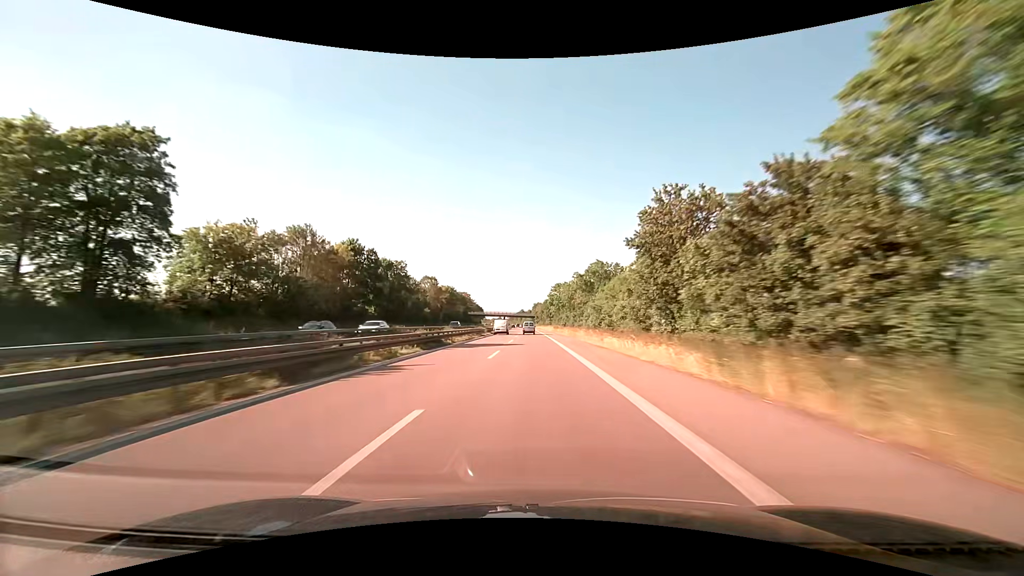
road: trunk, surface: asphalt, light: Day
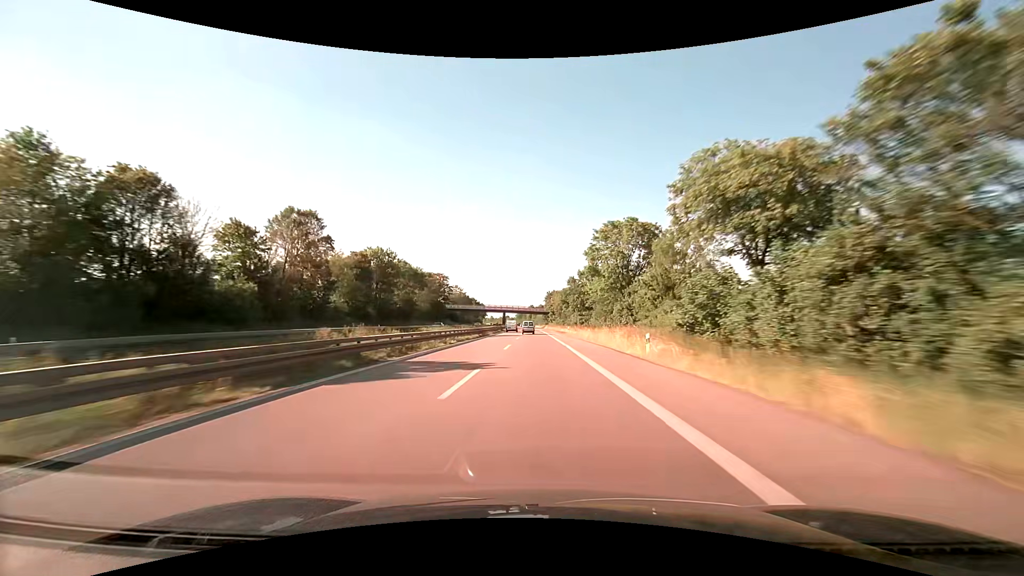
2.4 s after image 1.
(-1.1, +82.7) m; -1°
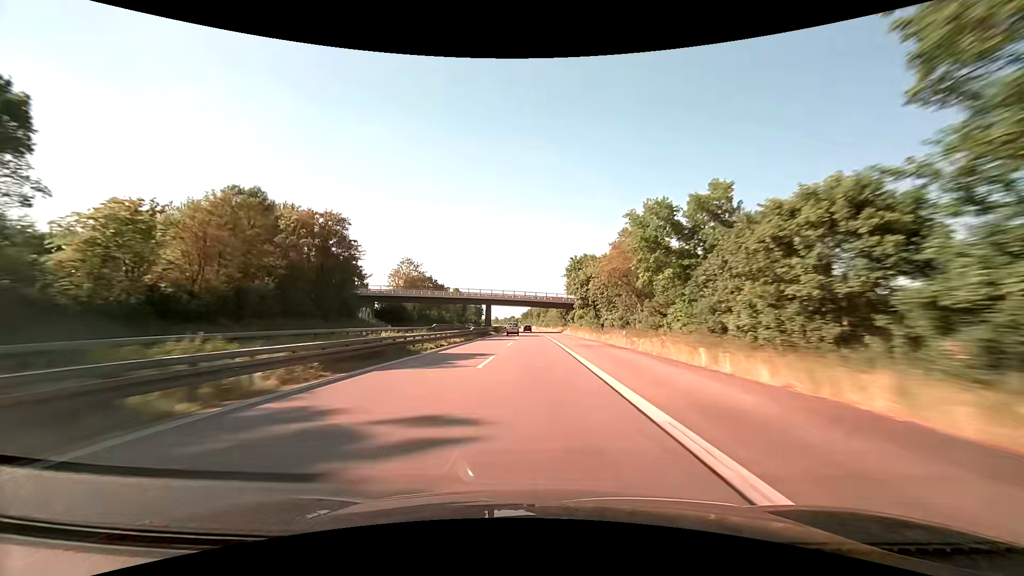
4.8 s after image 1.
(-0.5, +83.0) m; -1°
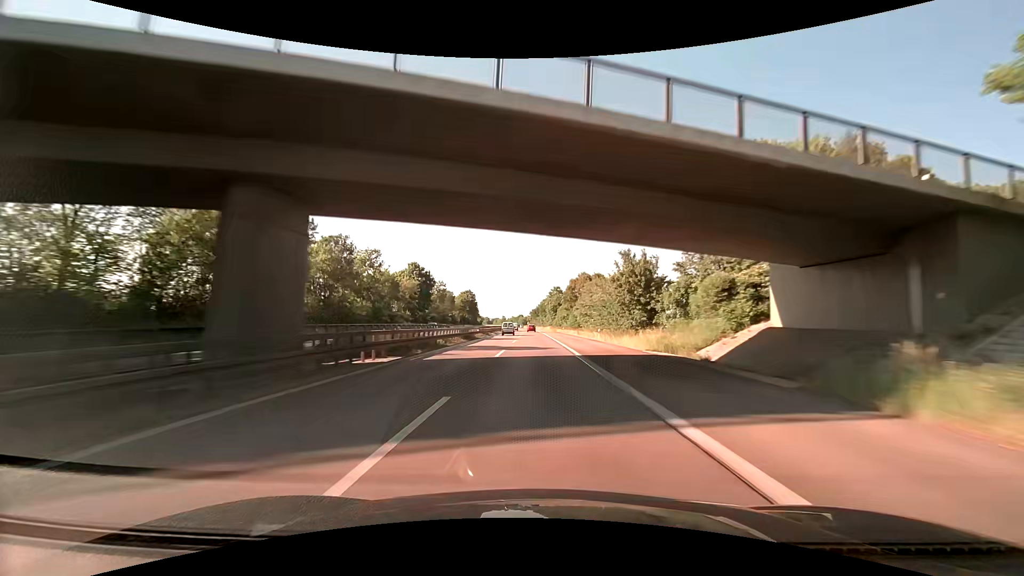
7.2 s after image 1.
(-1.0, +84.6) m; -1°
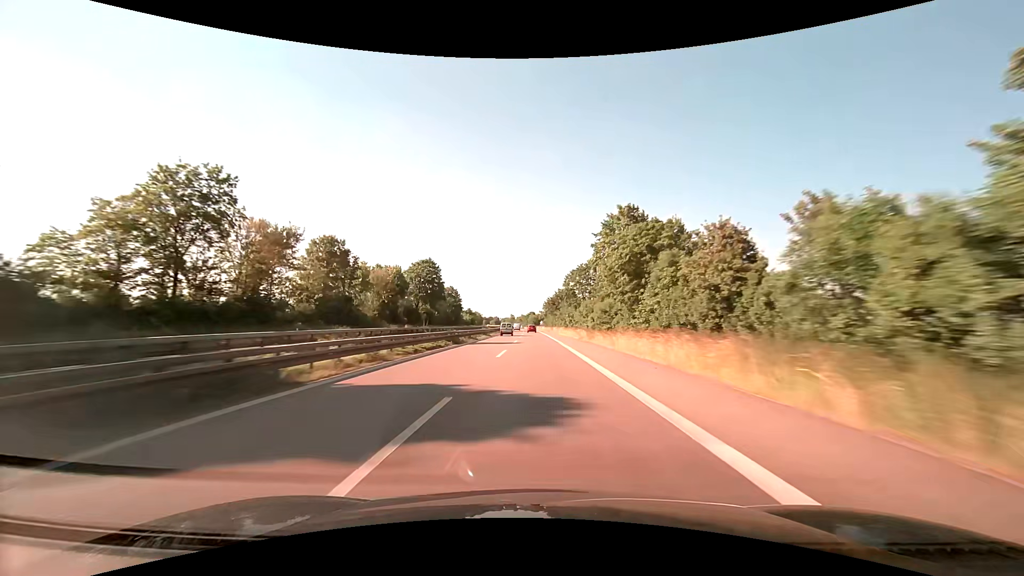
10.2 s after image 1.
(-1.8, +108.2) m; -2°
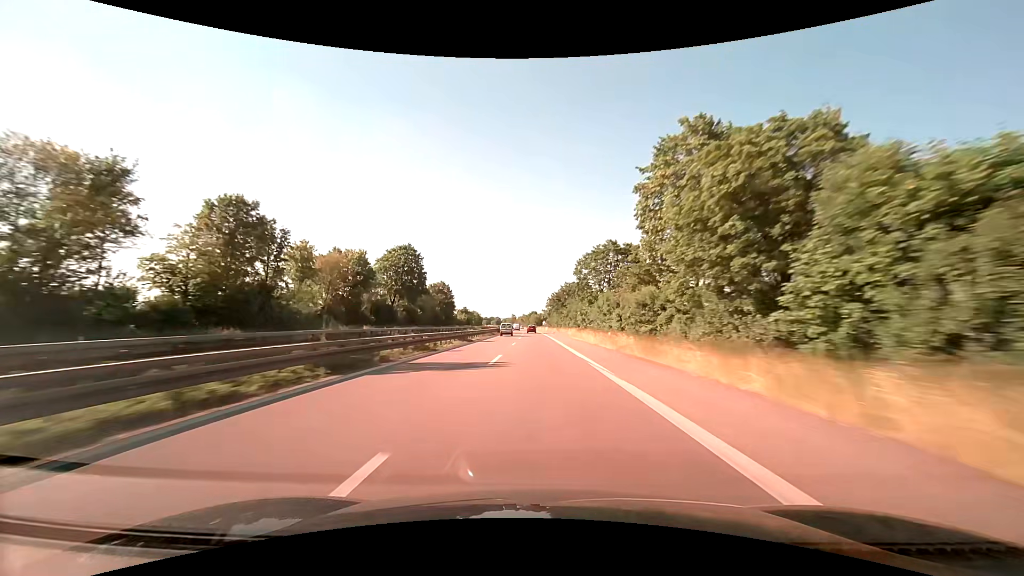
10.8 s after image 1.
(-0.1, +21.9) m; 0°
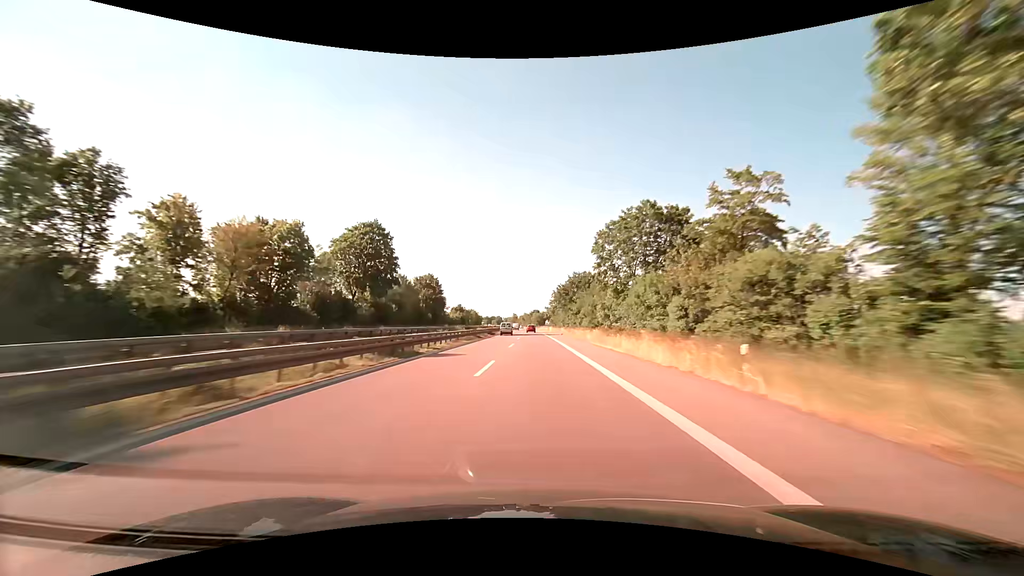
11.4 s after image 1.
(0.0, +22.0) m; 0°
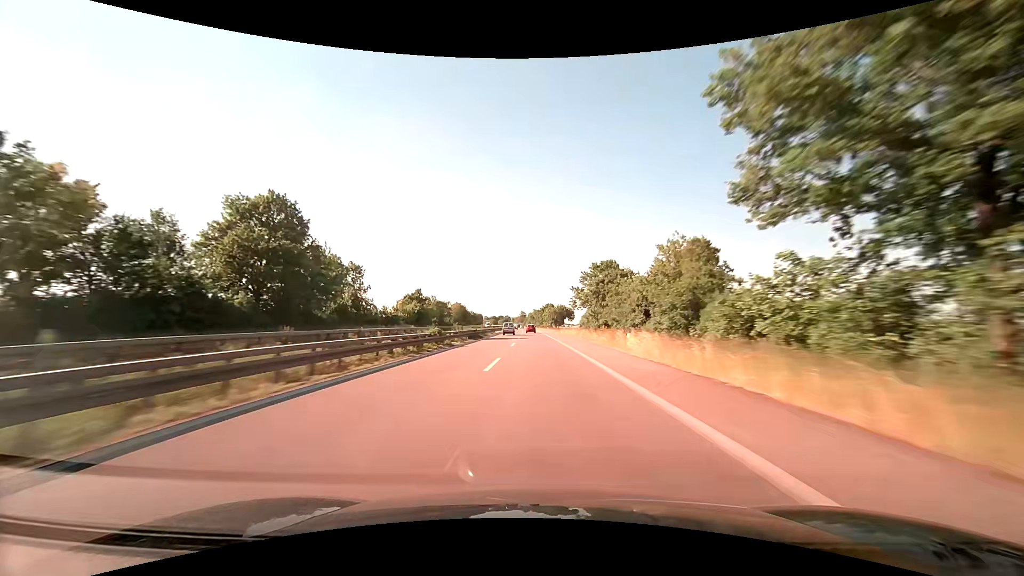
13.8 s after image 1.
(-1.2, +88.6) m; -1°
(0, +10) (0, +20) (0, +30) (0, +40) (0, +50) (0, +60) (0, +70) (0, +80) (-1, +90) (-1, +100) m
